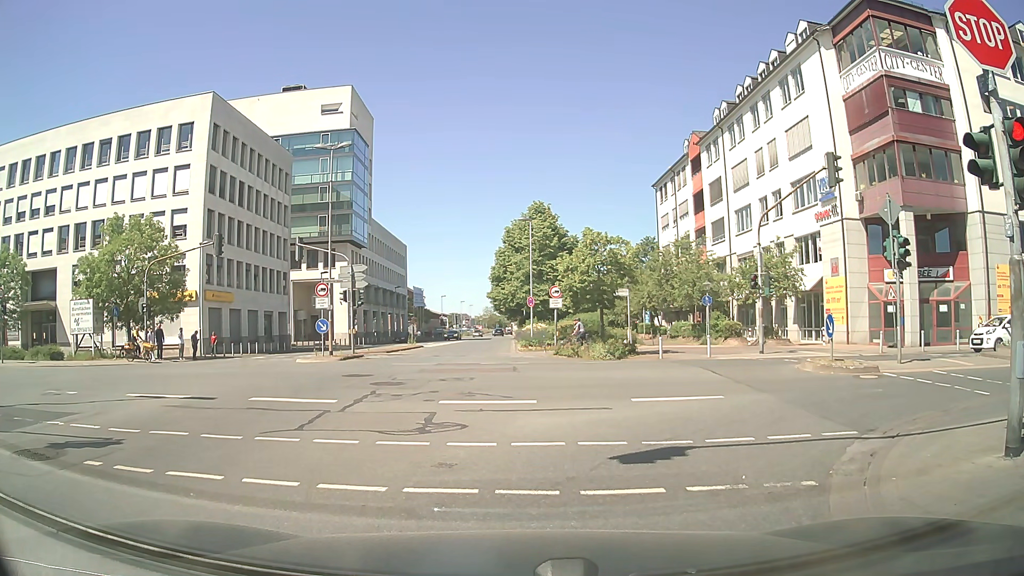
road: secondary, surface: asphalt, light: Day
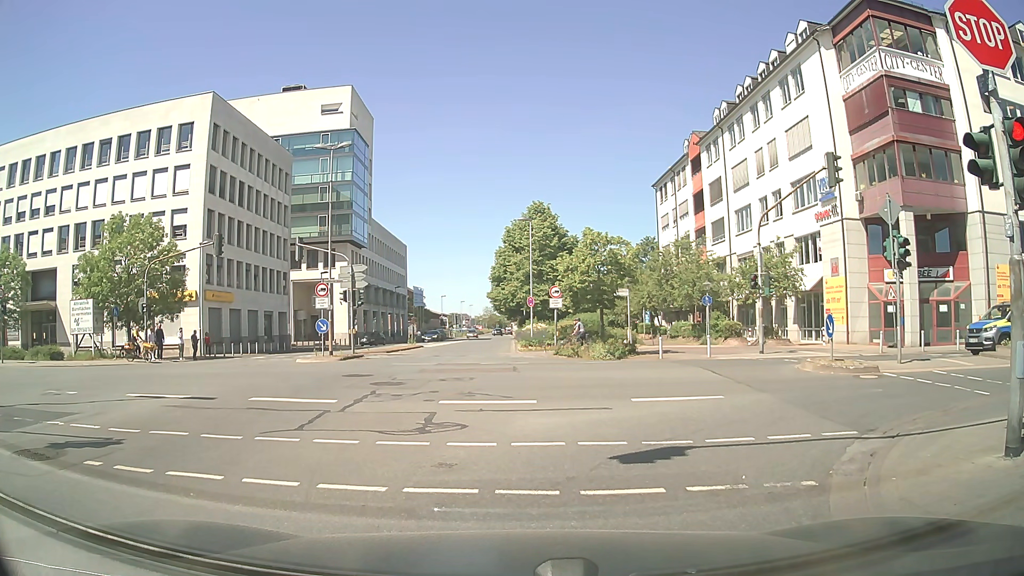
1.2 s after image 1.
(0.0, 0.0) m; 0°
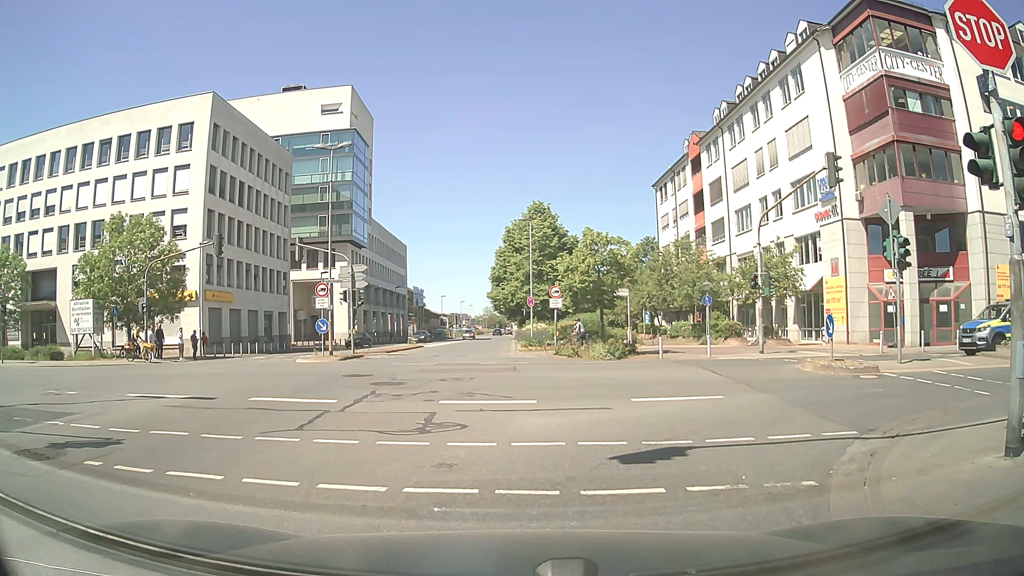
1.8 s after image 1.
(0.0, 0.0) m; 0°
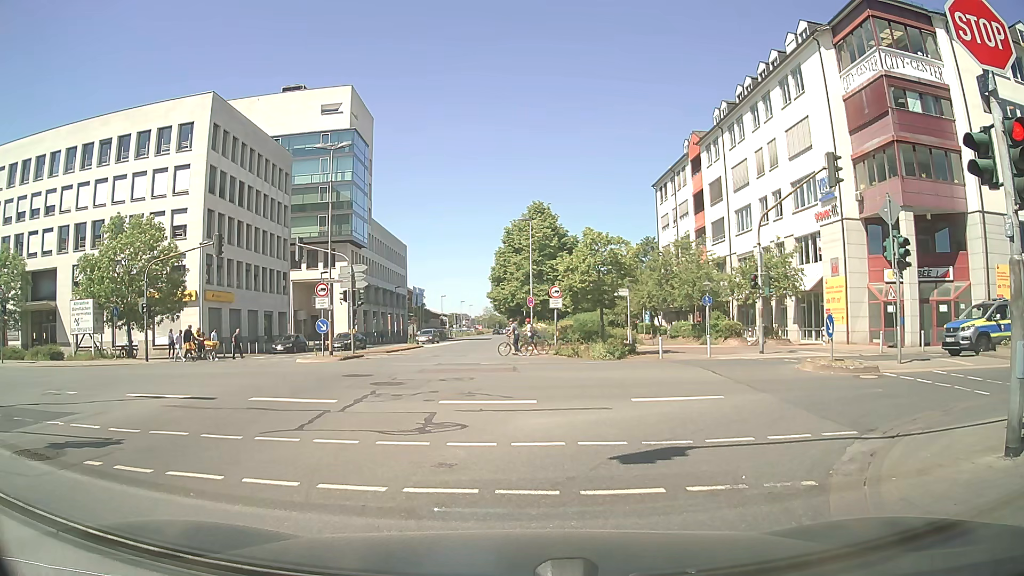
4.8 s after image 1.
(0.0, 0.0) m; 0°
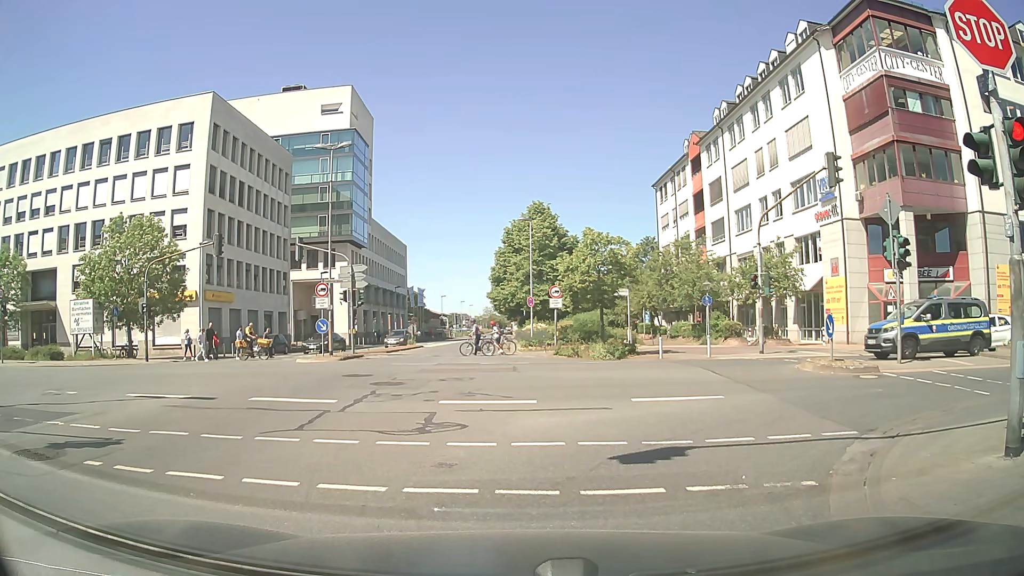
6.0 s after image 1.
(0.0, 0.0) m; 0°
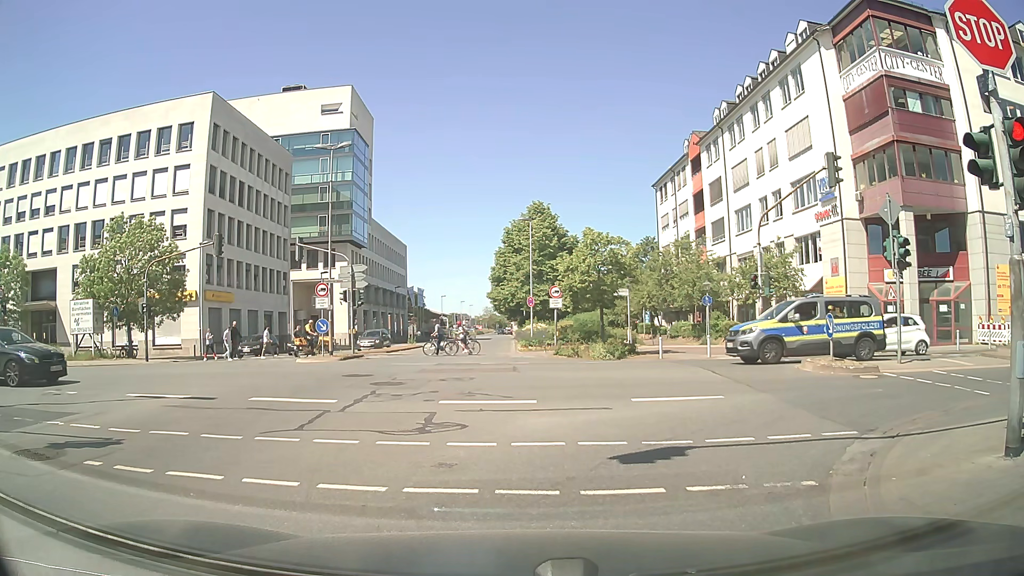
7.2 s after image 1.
(0.0, 0.0) m; 0°
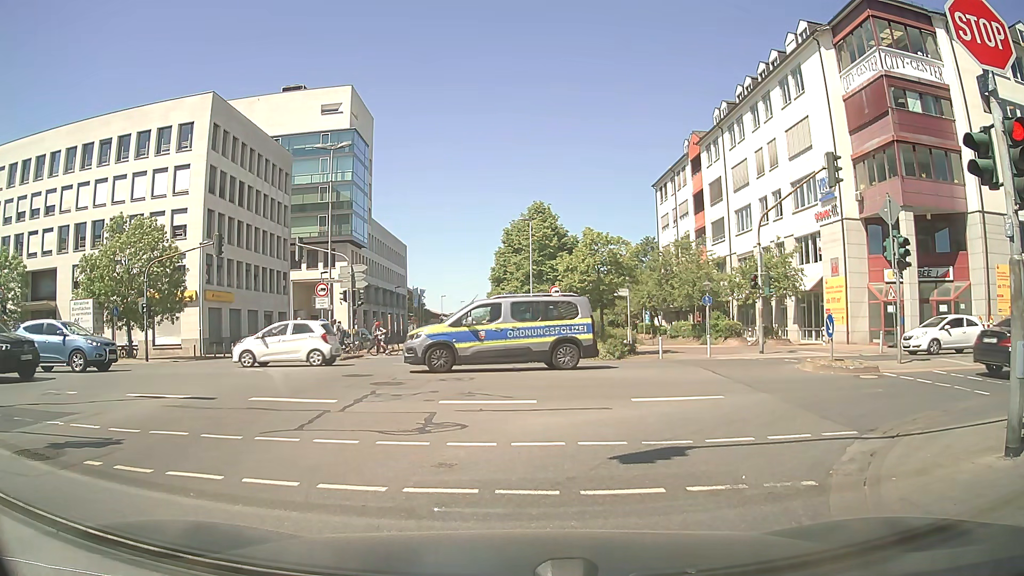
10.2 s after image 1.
(0.0, 0.0) m; 0°
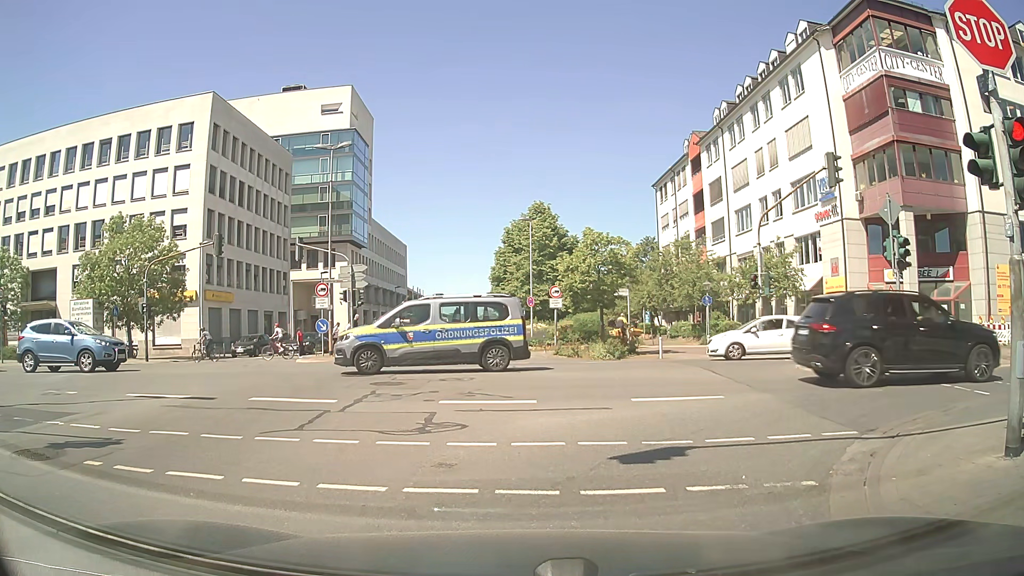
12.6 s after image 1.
(0.0, 0.0) m; 0°
